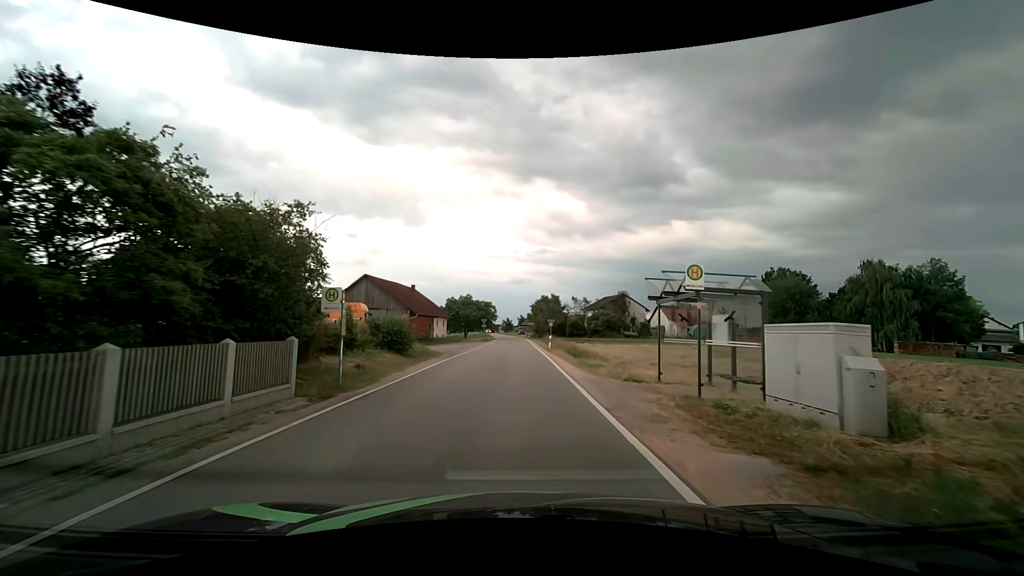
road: tertiary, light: Day
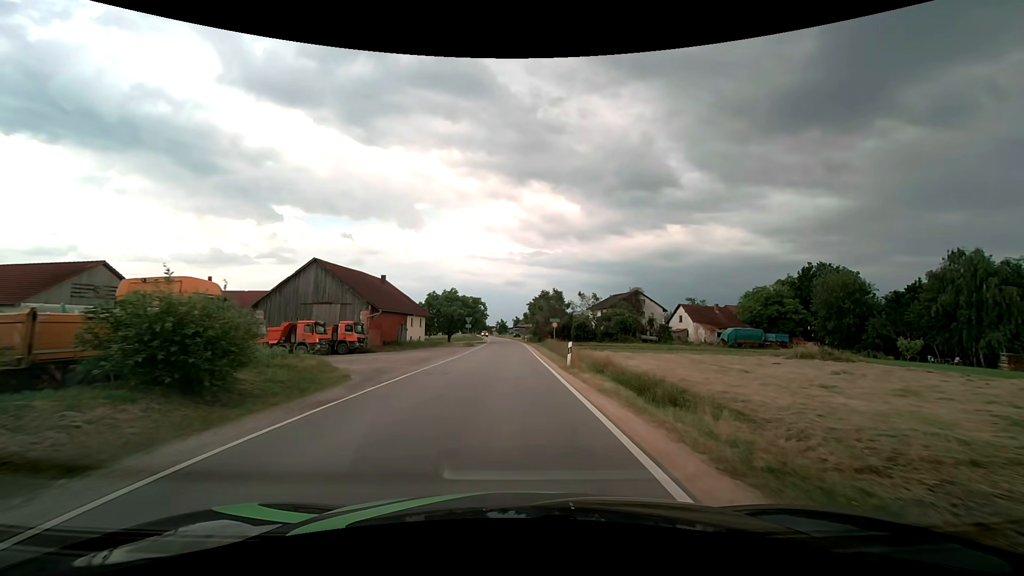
(0.0, +16.2) m; 0°
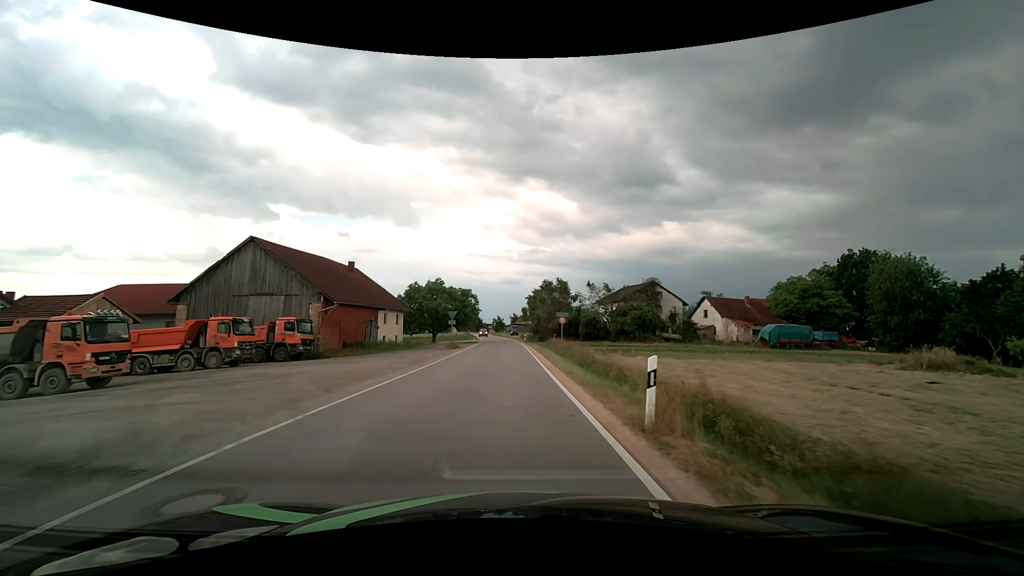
(0.0, +12.2) m; 0°
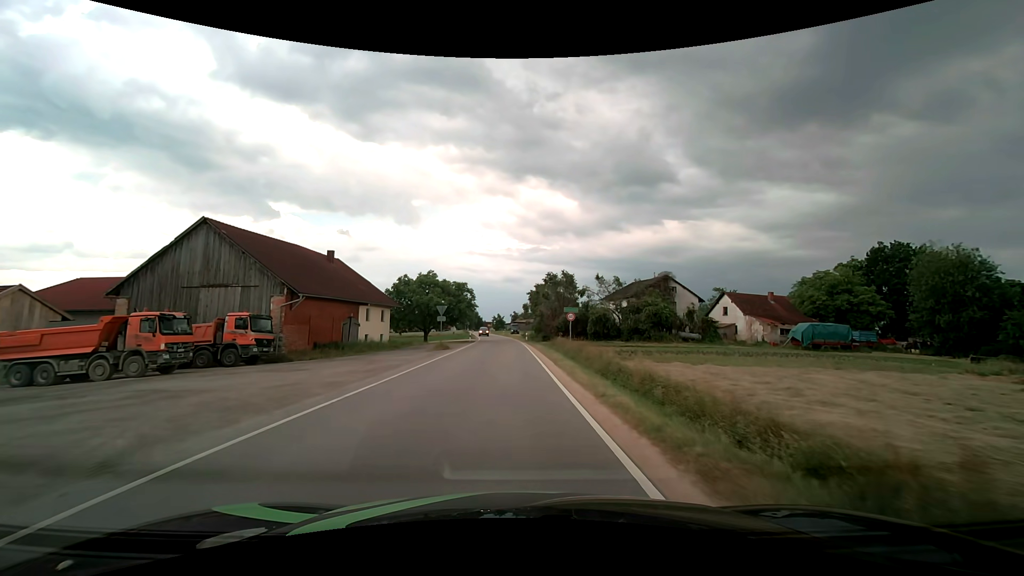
(0.0, +6.5) m; 0°
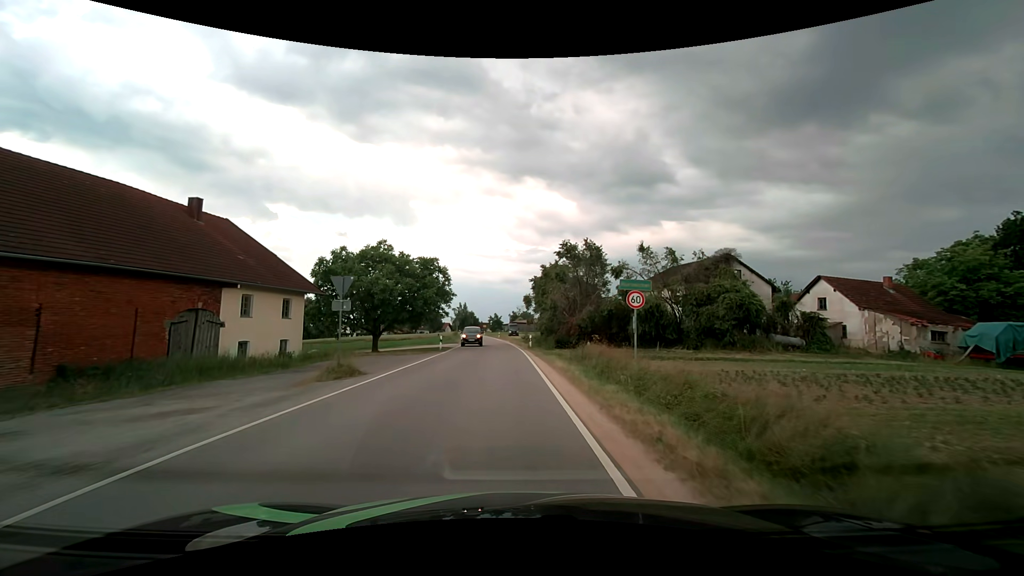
(0.0, +20.9) m; 0°
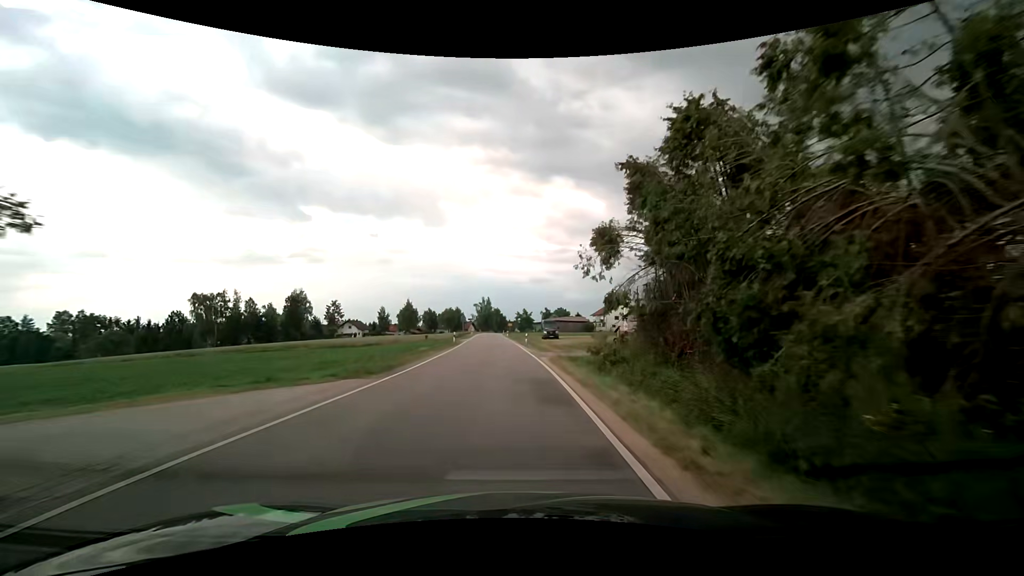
(-0.9, +38.1) m; -4°
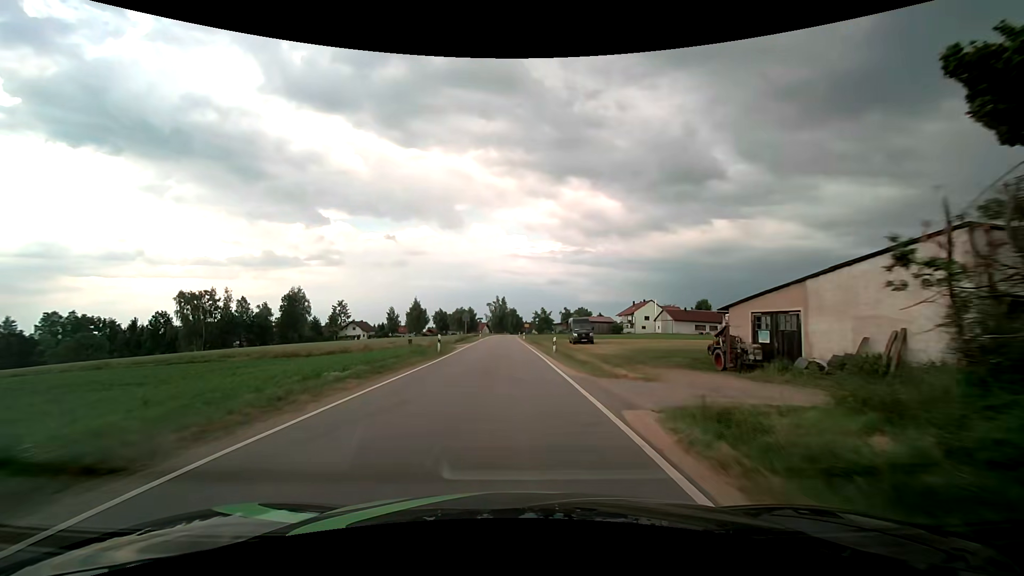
(-0.2, +16.5) m; -1°
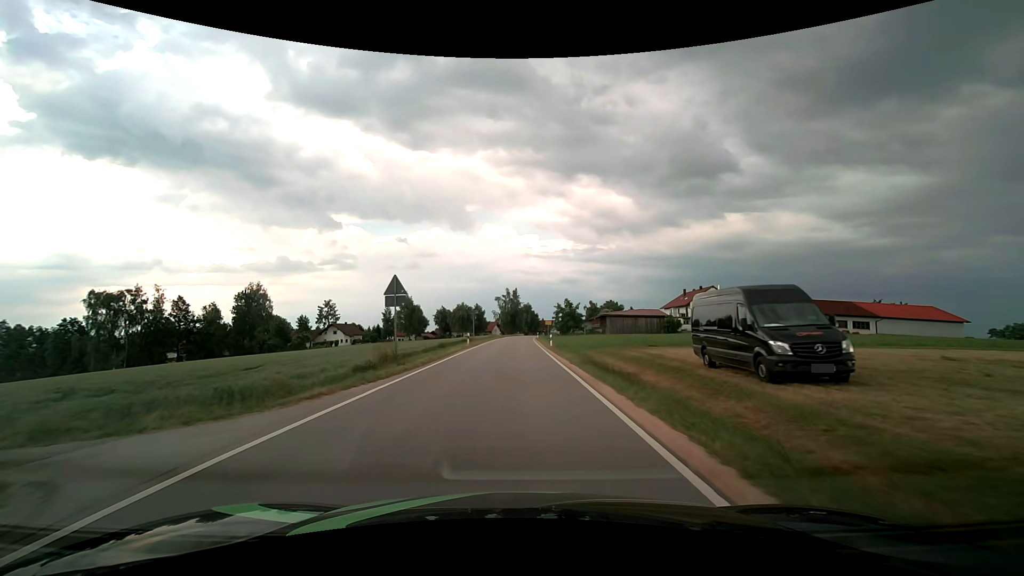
(-0.9, +34.7) m; -2°
(0, +10) (0, +20) (0, +30) (0, +40) (0, +50) (+1, +60) (+1, +70) (+1, +80) (+1, +90) (+2, +100) m
